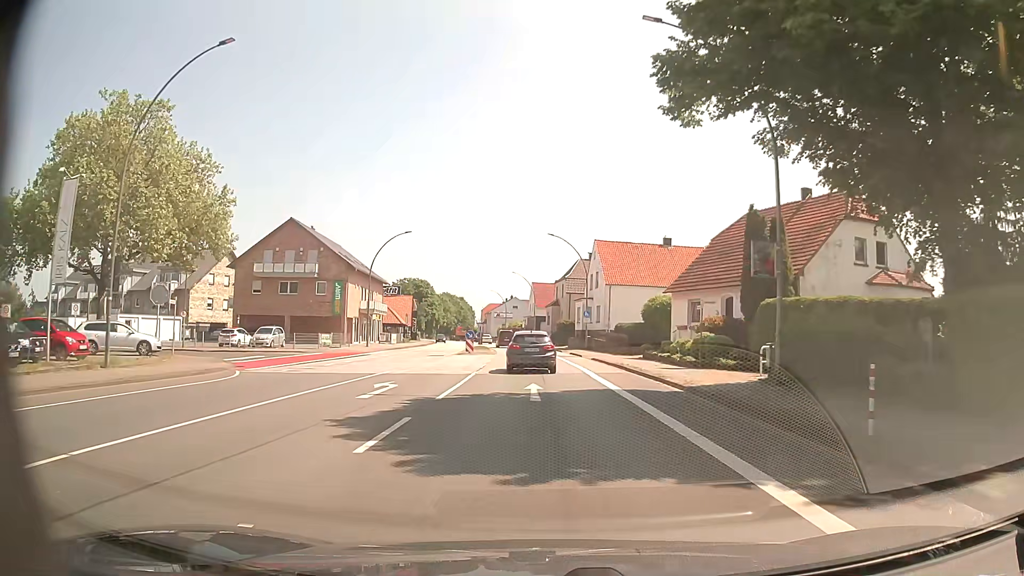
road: primary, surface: asphalt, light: Day
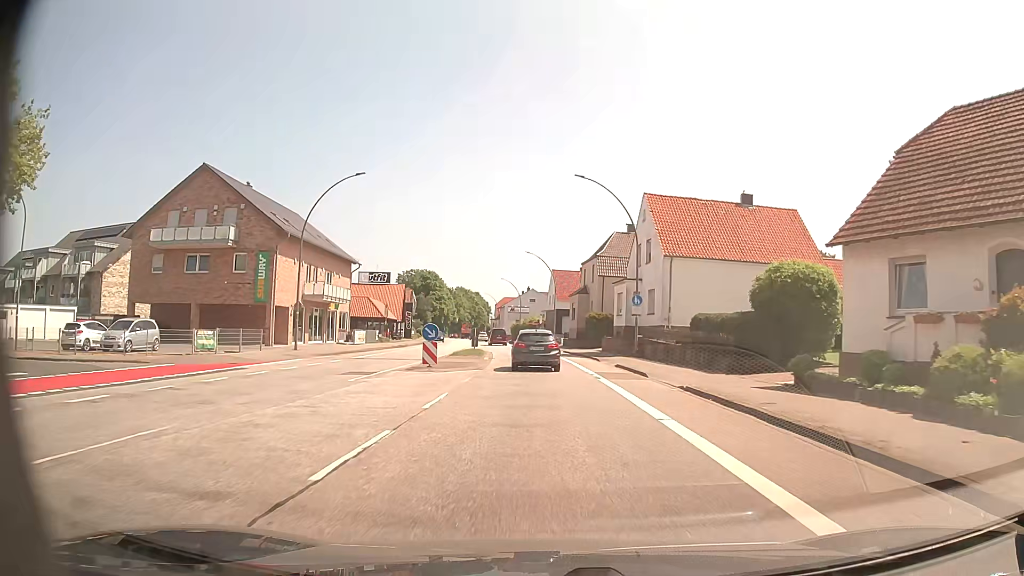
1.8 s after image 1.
(-0.4, +21.3) m; -2°
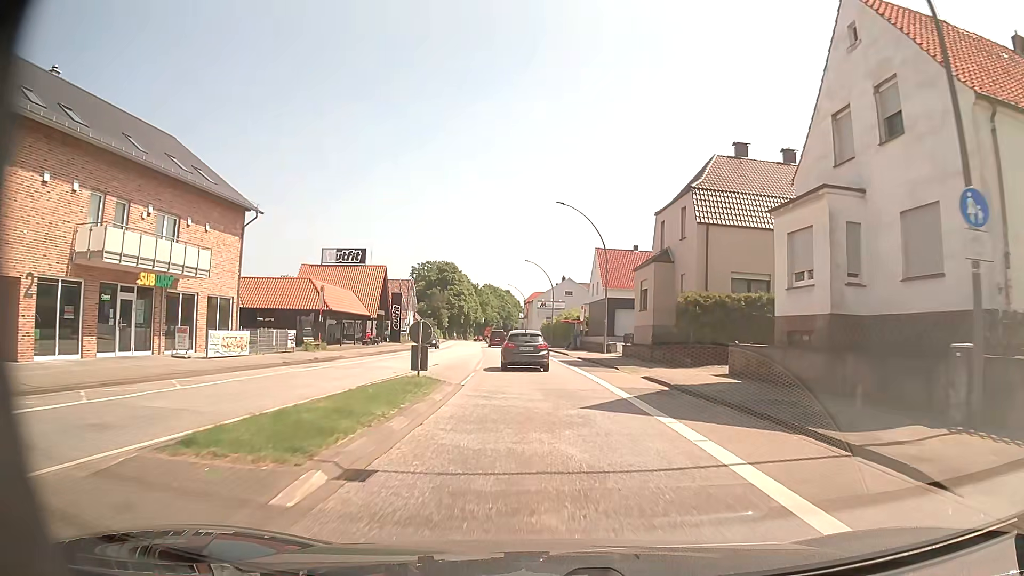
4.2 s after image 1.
(-0.7, +28.4) m; -3°
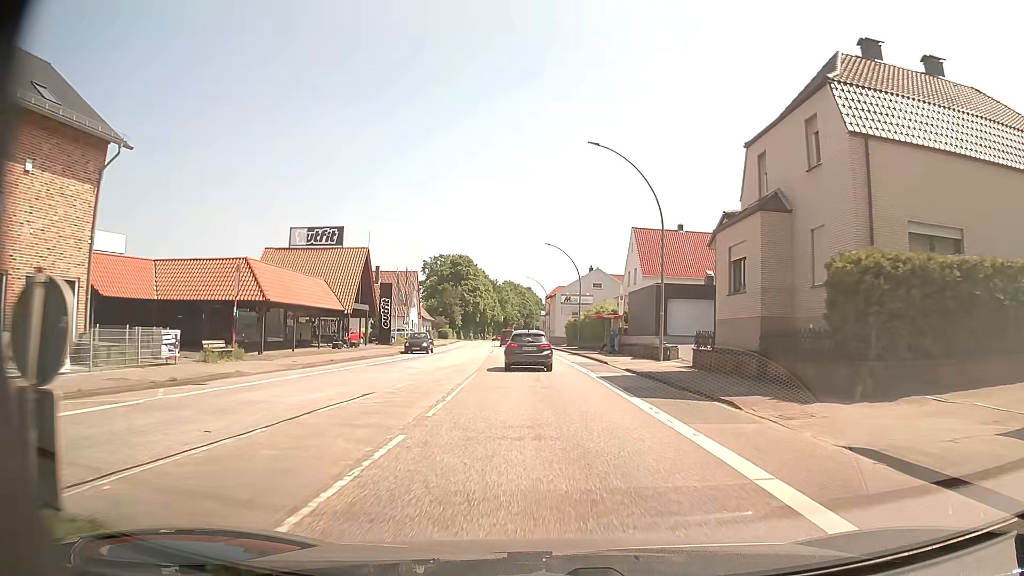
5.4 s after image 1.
(-0.3, +14.2) m; -2°
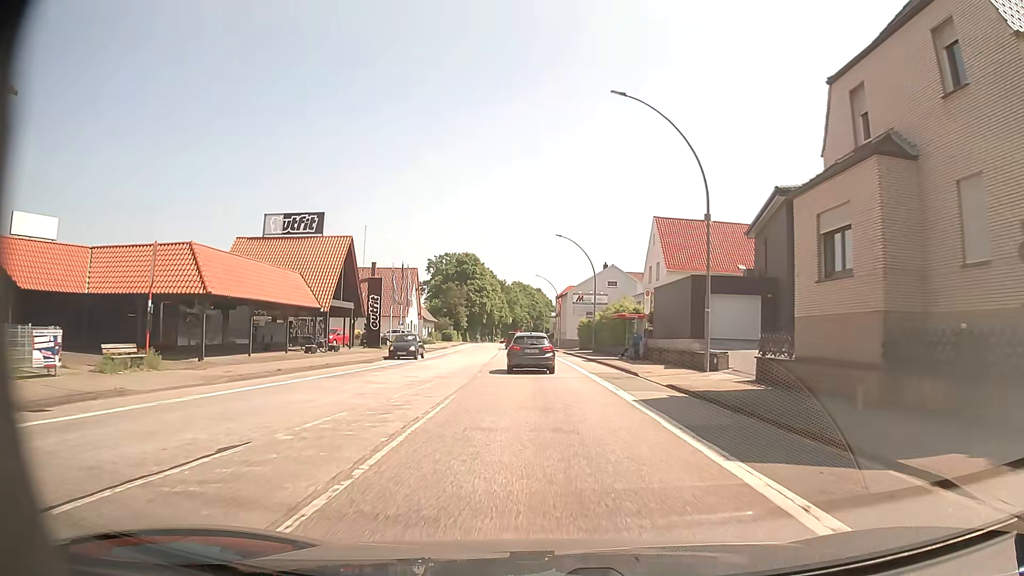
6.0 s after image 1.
(0.0, +7.1) m; -1°
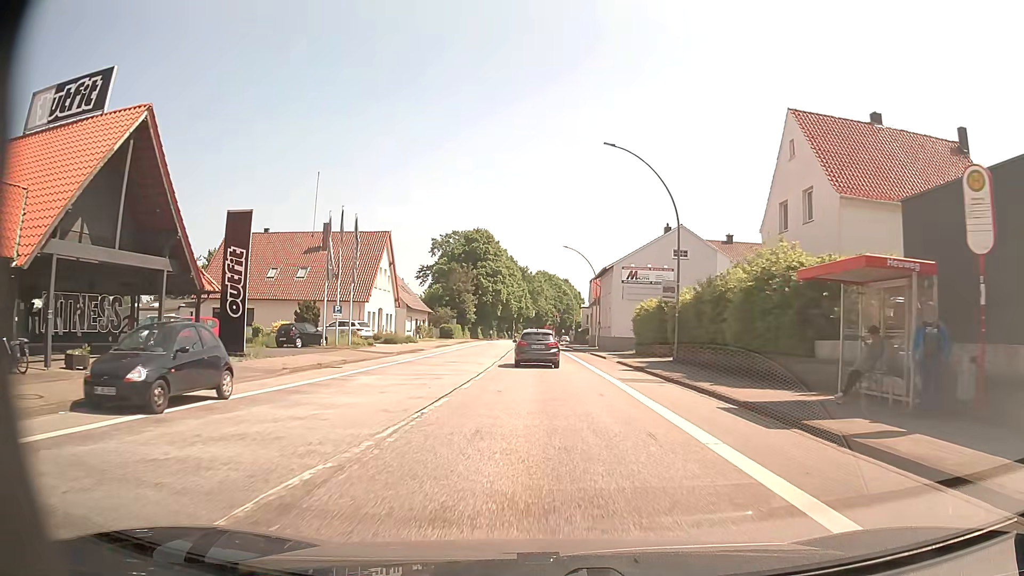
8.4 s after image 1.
(-0.6, +27.1) m; -2°
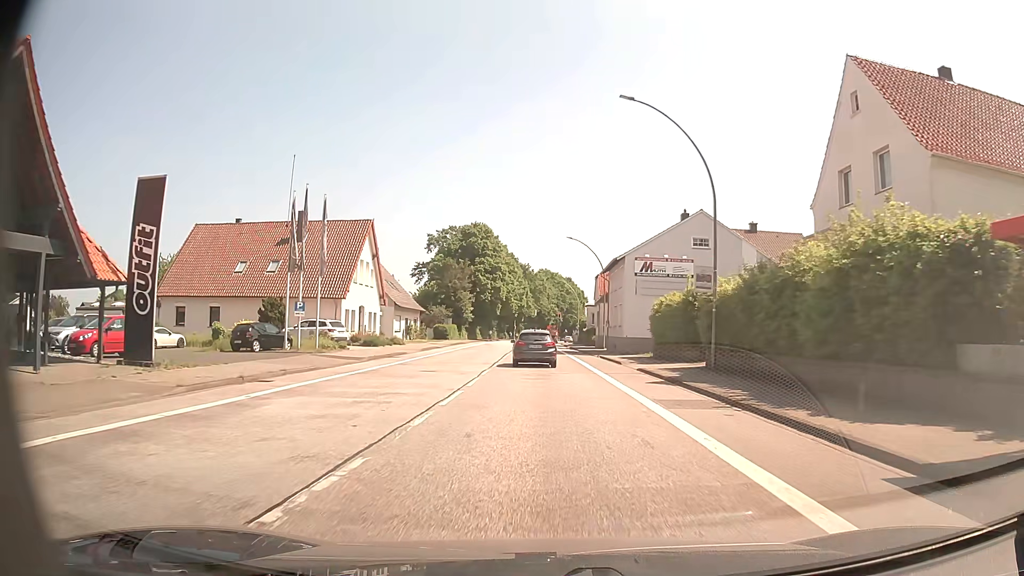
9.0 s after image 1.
(0.0, +6.5) m; -1°
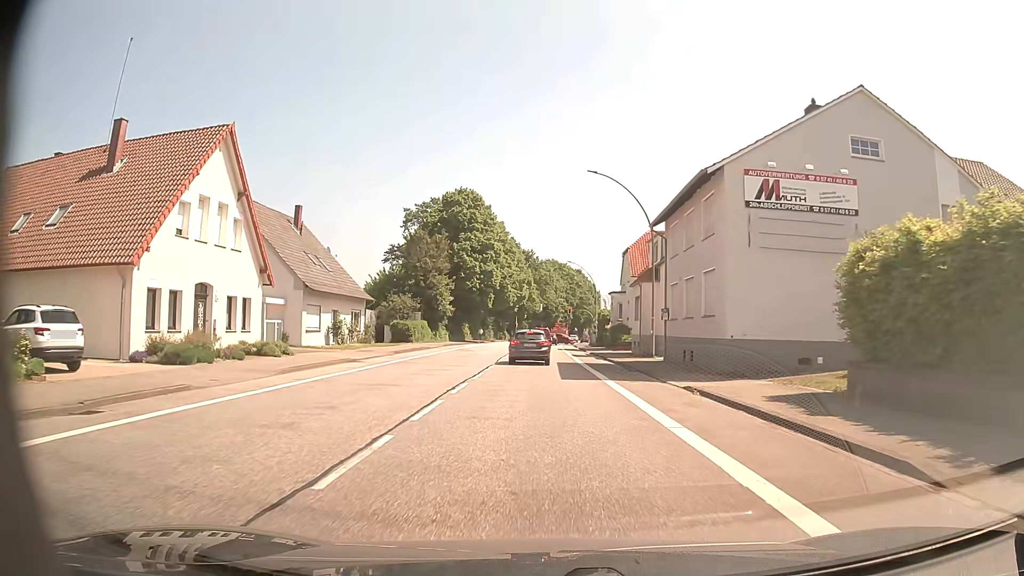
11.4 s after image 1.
(-0.1, +24.8) m; 0°
